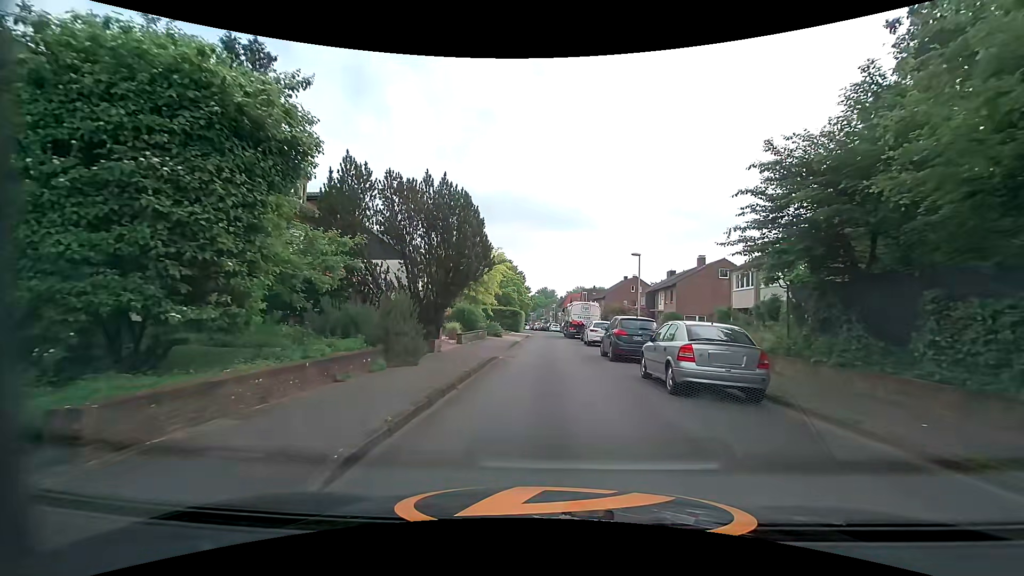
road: residential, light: Day
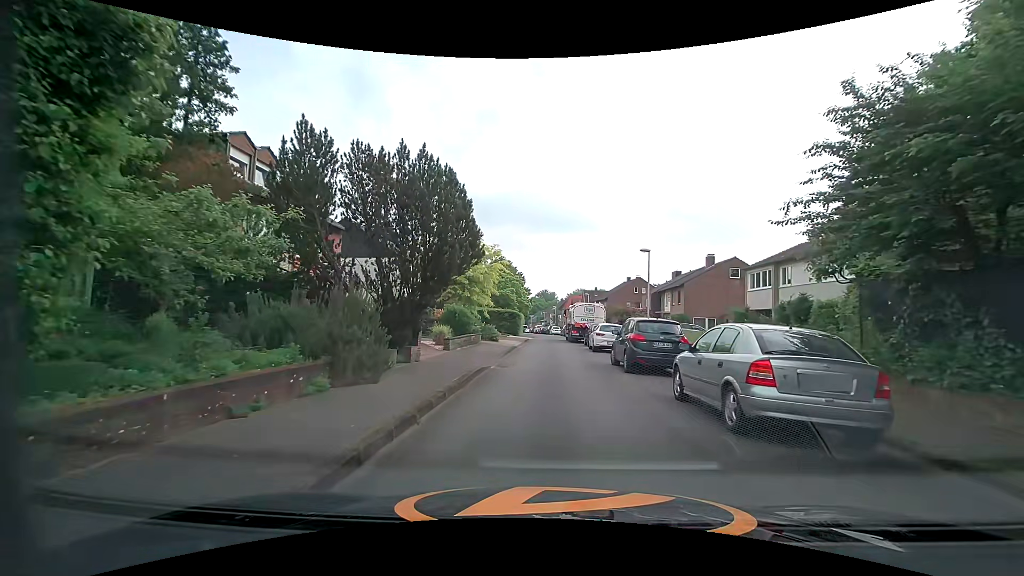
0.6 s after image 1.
(0.0, +3.0) m; -1°
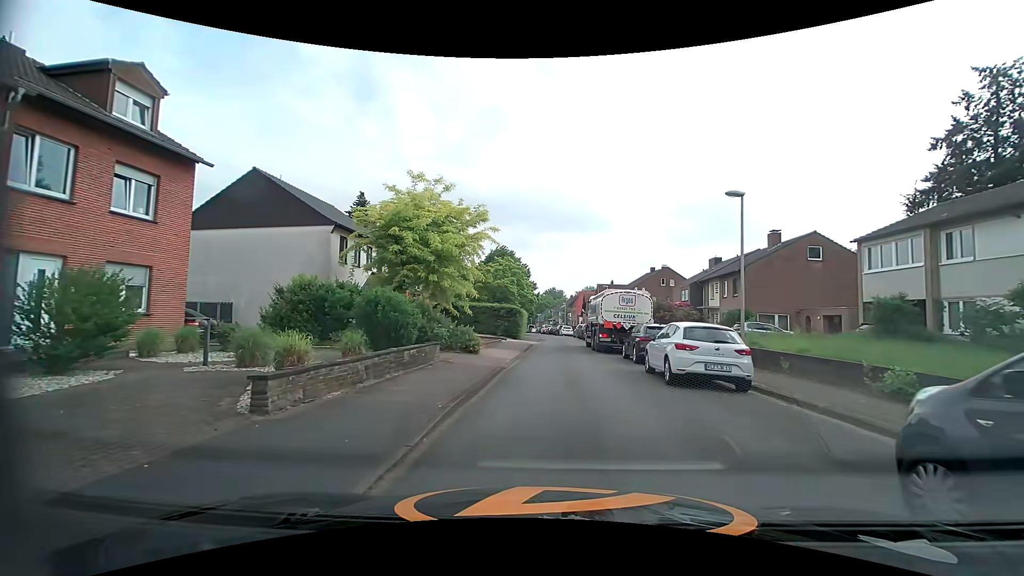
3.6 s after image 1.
(+0.1, +13.4) m; -1°
(0, +10) (+1, +20) (+1, +30) (+2, +40) (+2, +50) (+3, +60) (+2, +70) (+1, +80) (0, +90) (0, +100) m
